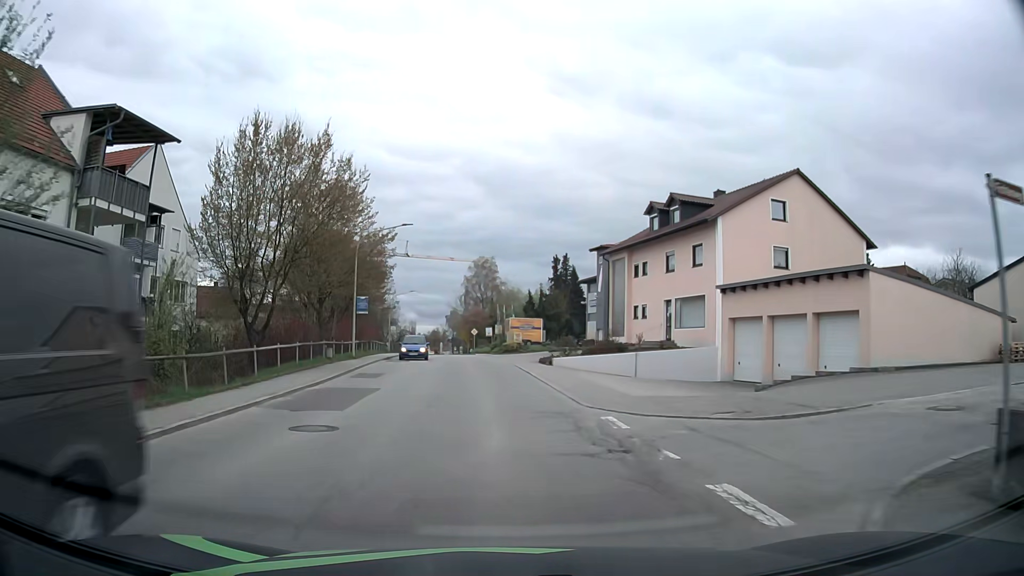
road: secondary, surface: asphalt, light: Day
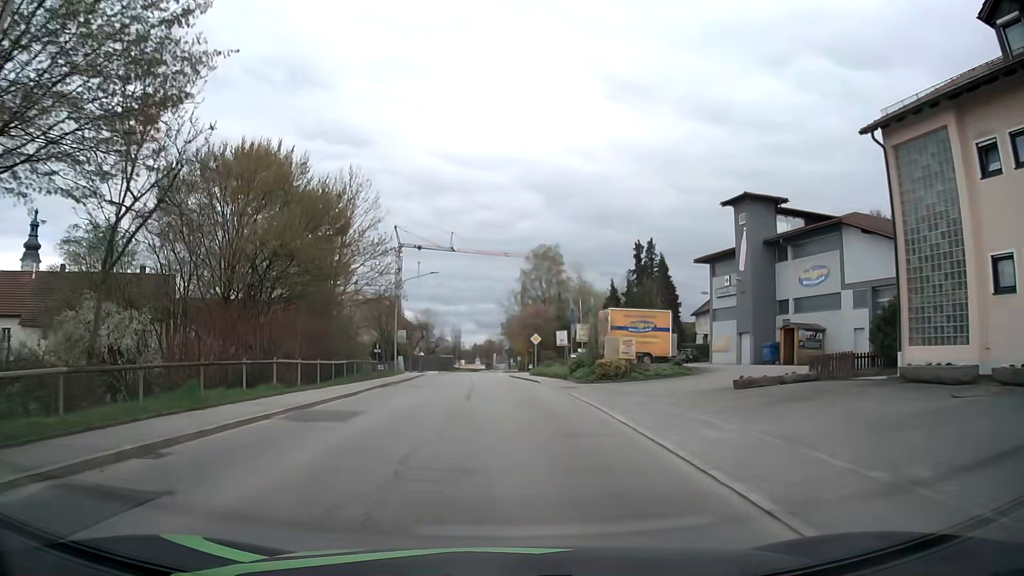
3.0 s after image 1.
(-1.4, +31.3) m; -5°
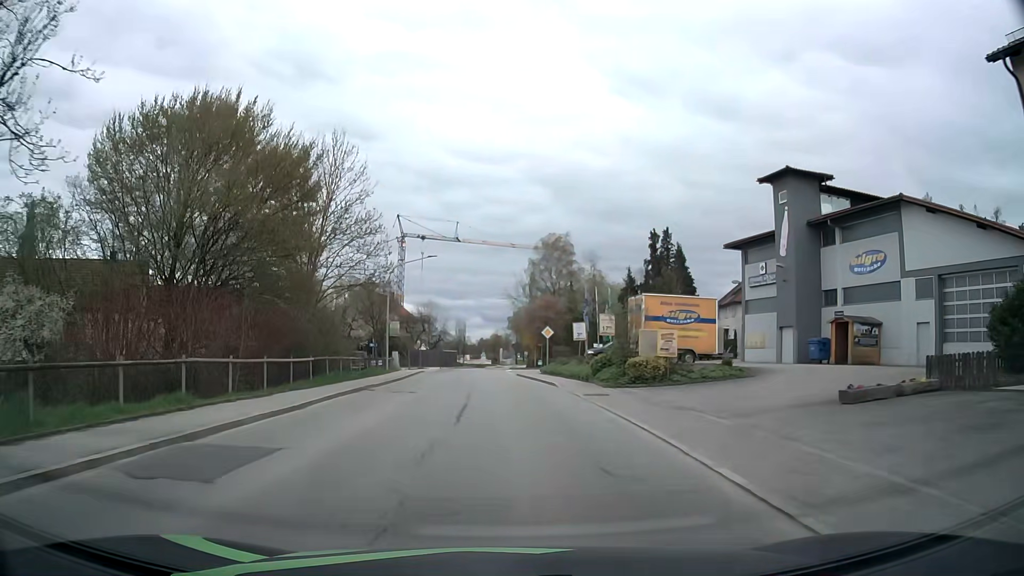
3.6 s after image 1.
(0.0, +6.1) m; -1°
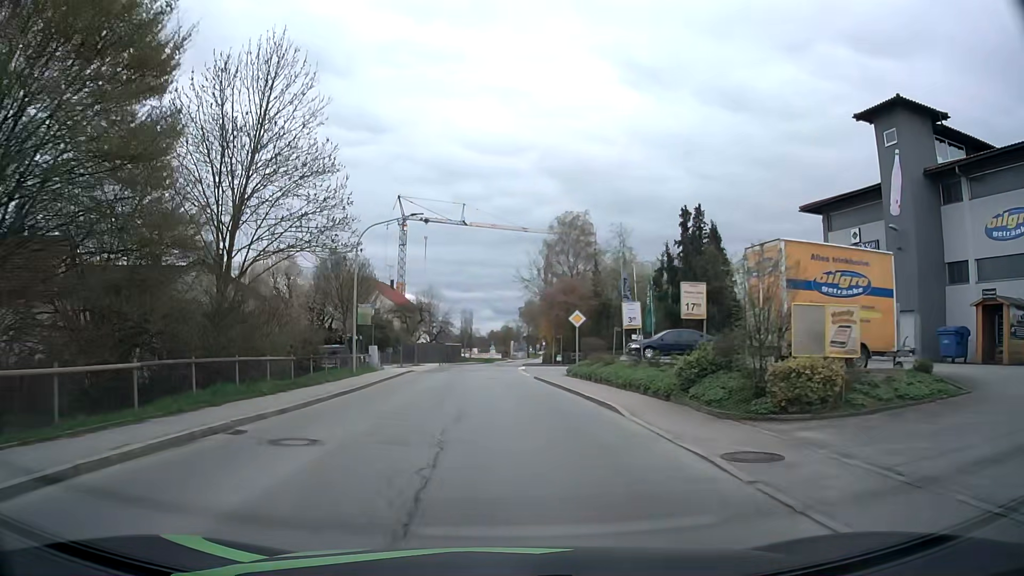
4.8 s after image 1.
(0.0, +12.0) m; -1°
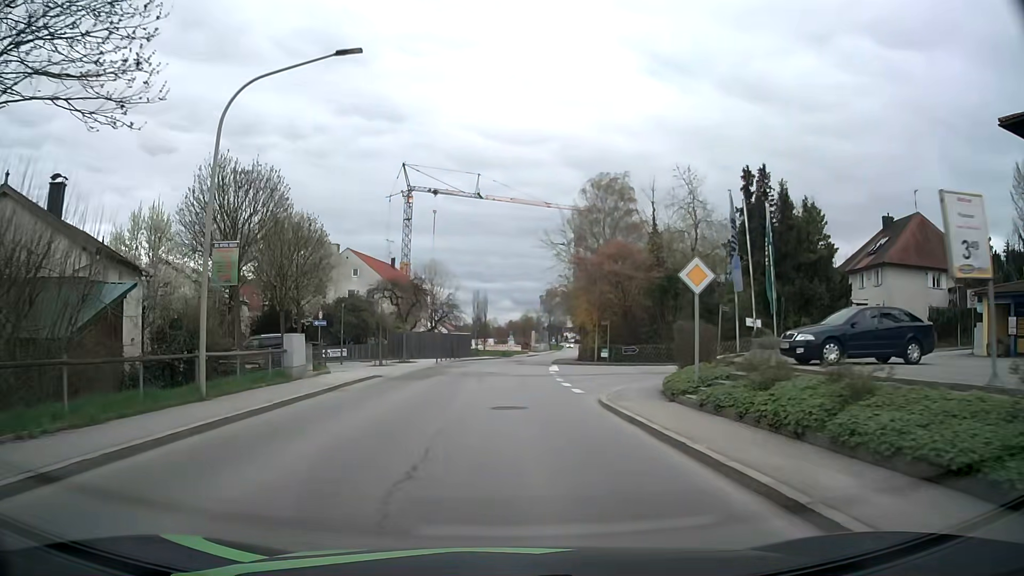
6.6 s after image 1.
(-0.2, +17.2) m; -1°
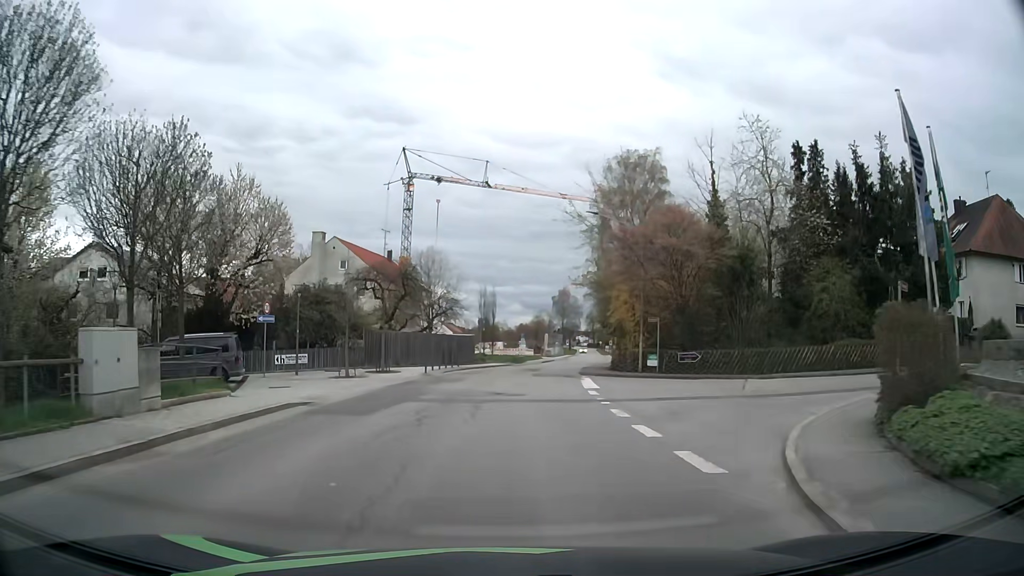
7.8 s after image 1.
(-0.2, +11.1) m; -1°
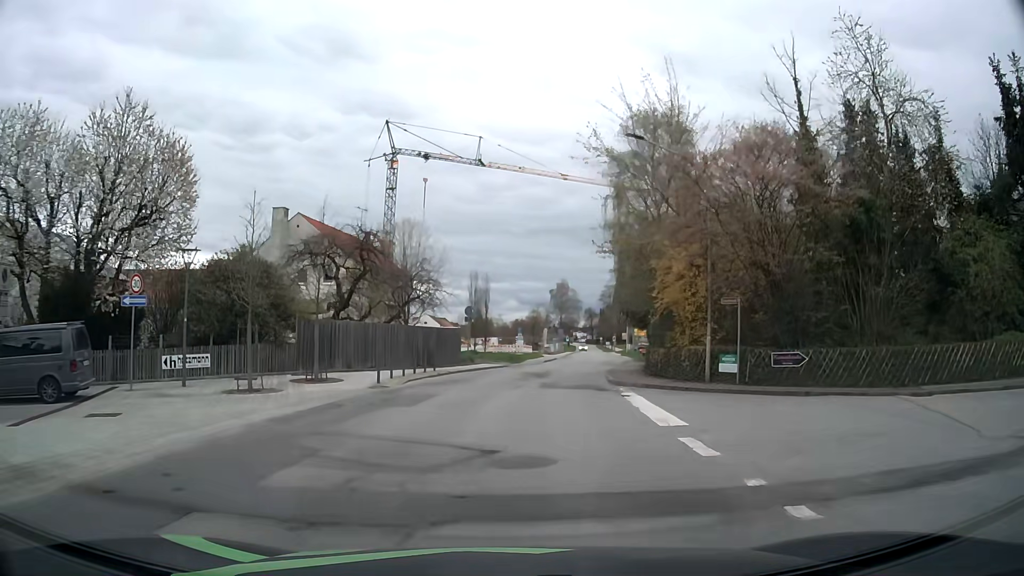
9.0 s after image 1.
(0.0, +11.3) m; 0°
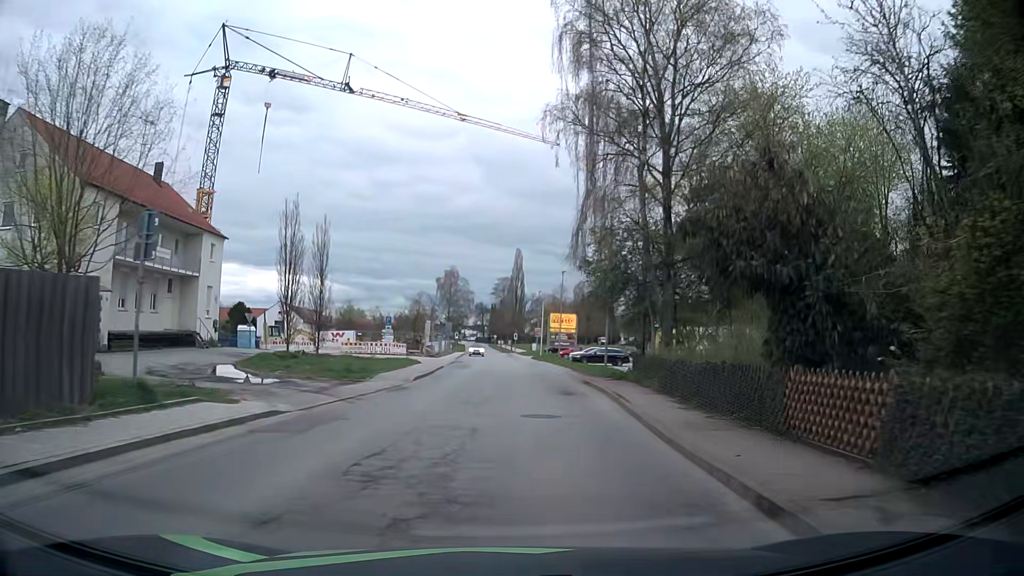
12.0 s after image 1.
(+1.9, +28.7) m; +9°
(0, +10) (+1, +20) (+1, +30) (+2, +40) (+2, +50) (+1, +60) (+1, +70) (+1, +80) (0, +90) (0, +100) m
